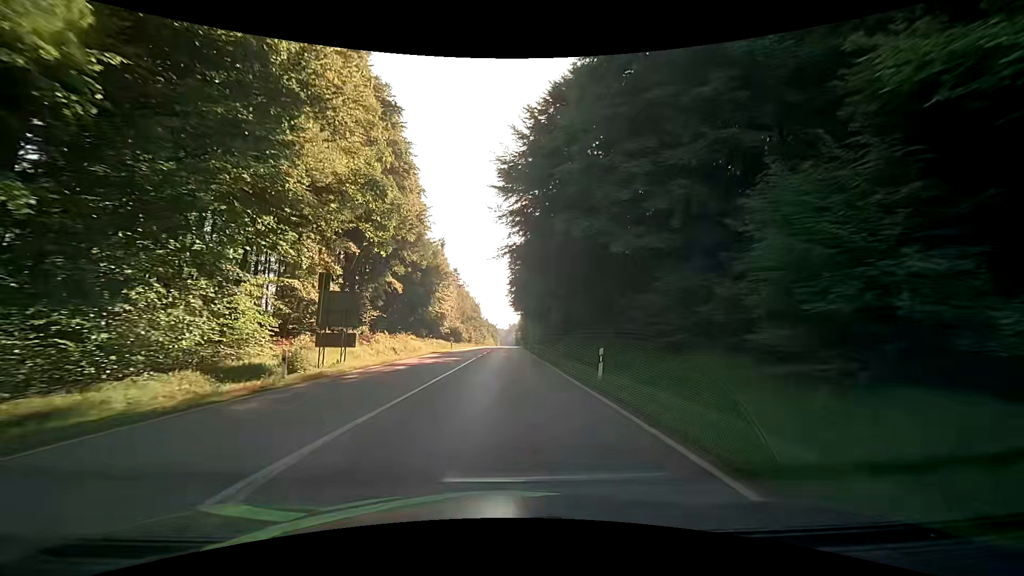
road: secondary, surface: asphalt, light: Day
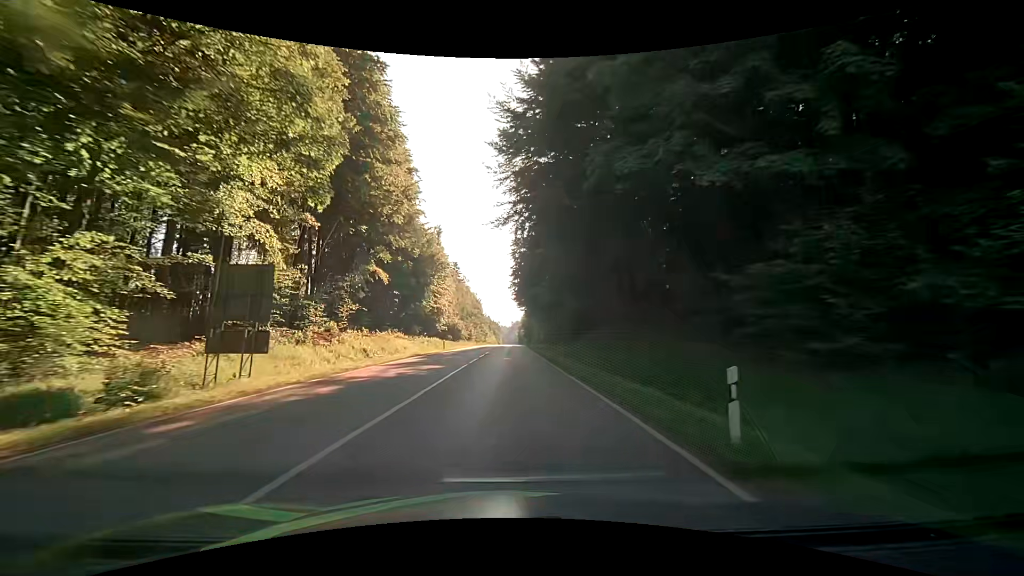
(-0.1, +9.2) m; -1°
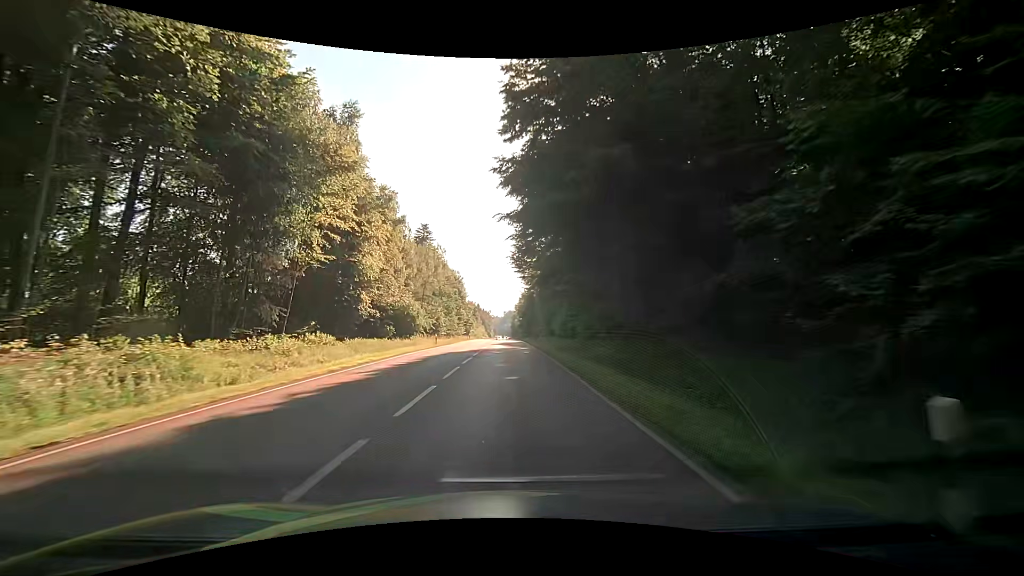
(+0.3, +45.6) m; 0°
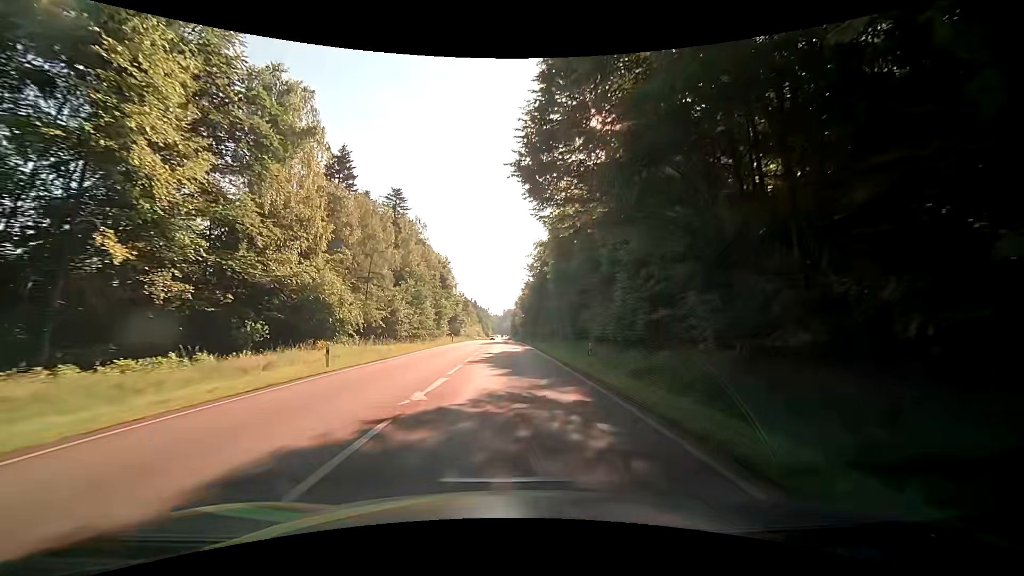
(+0.3, +29.0) m; 0°
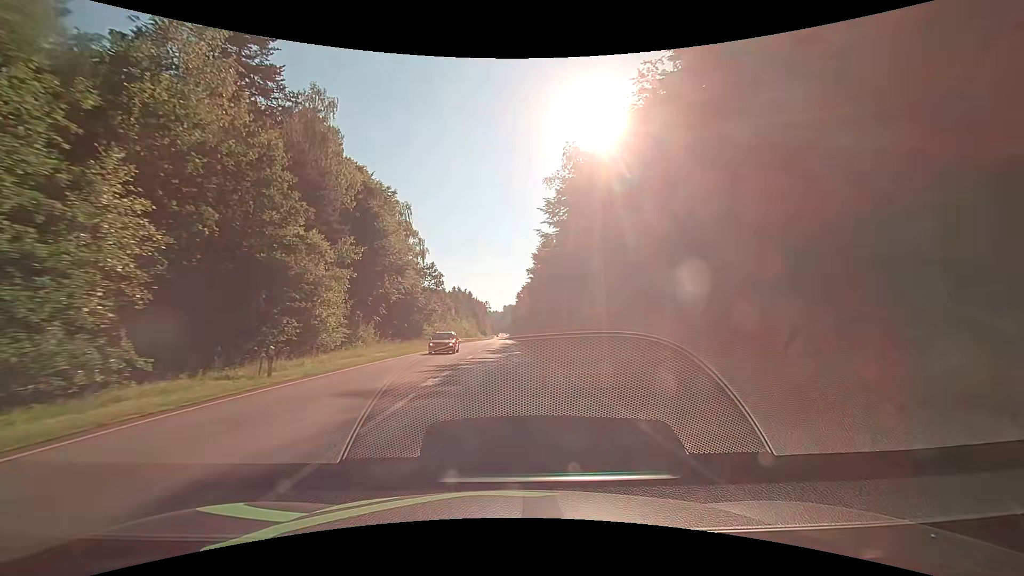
(0.0, +50.8) m; 0°
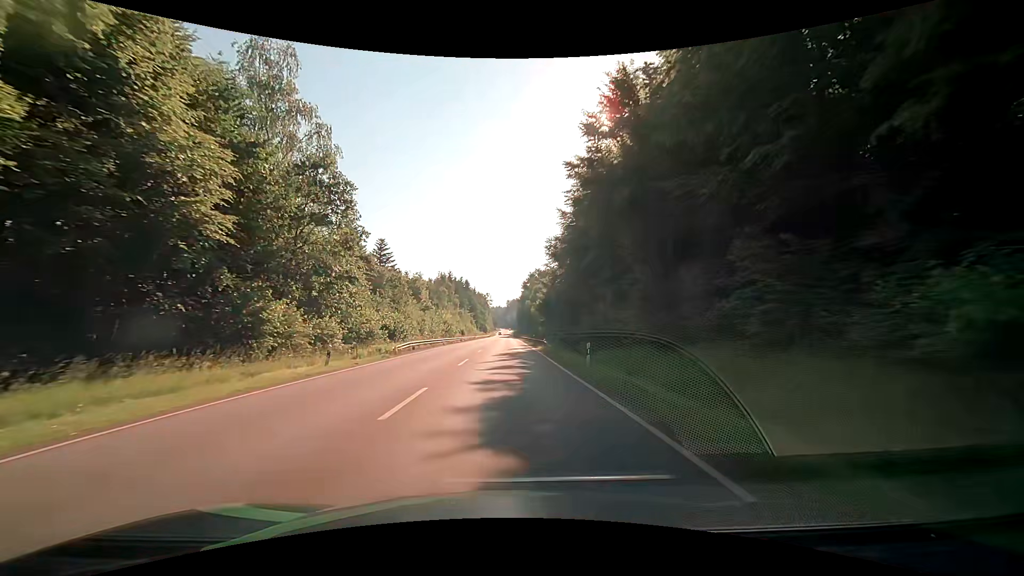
(0.0, +42.0) m; 0°
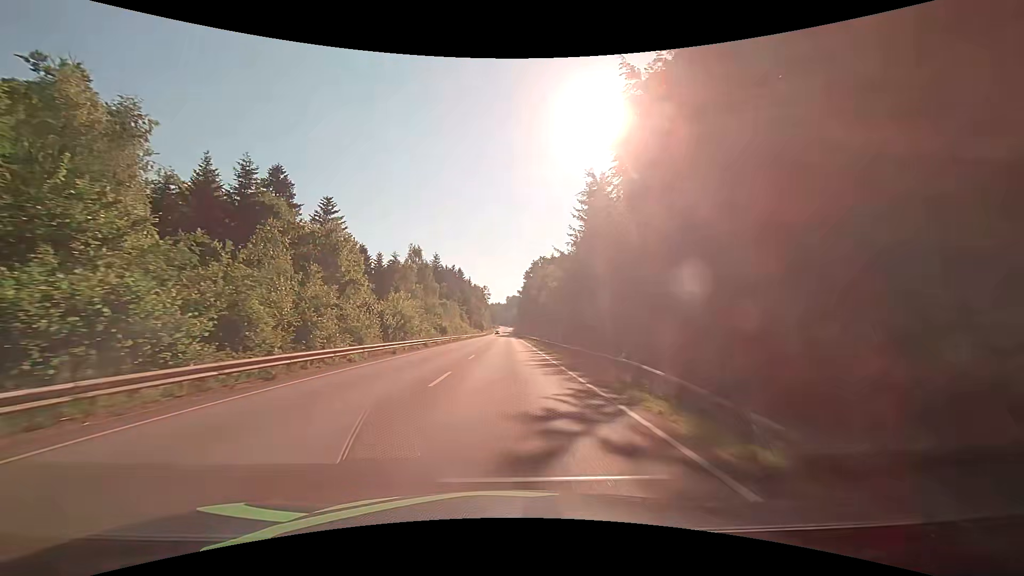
(0.0, +31.9) m; 0°
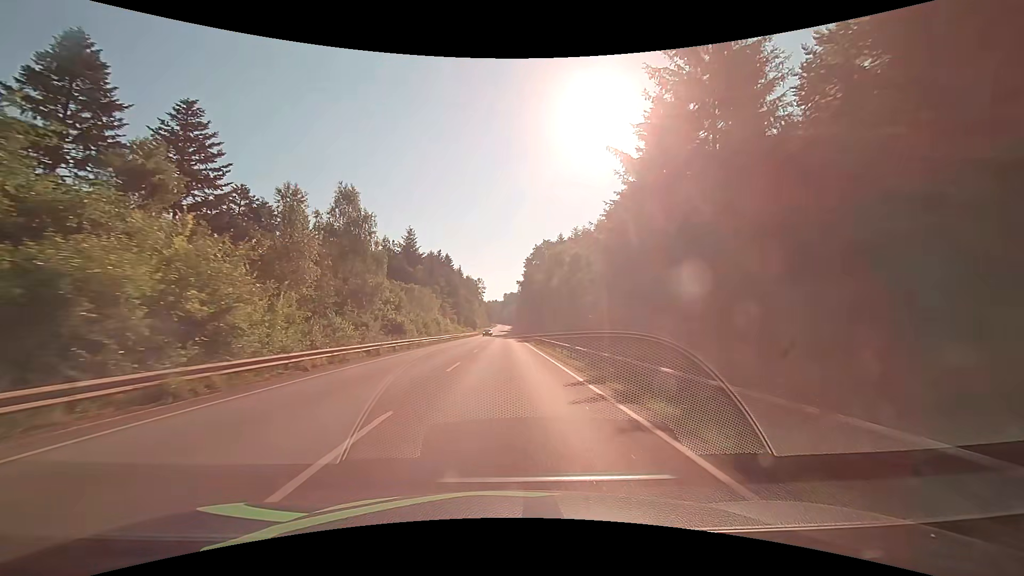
(0.0, +32.2) m; 0°
(0, +10) (0, +20) (0, +30) (0, +40) (0, +50) (0, +60) (0, +70) (0, +80) (0, +90) (0, +100) m
